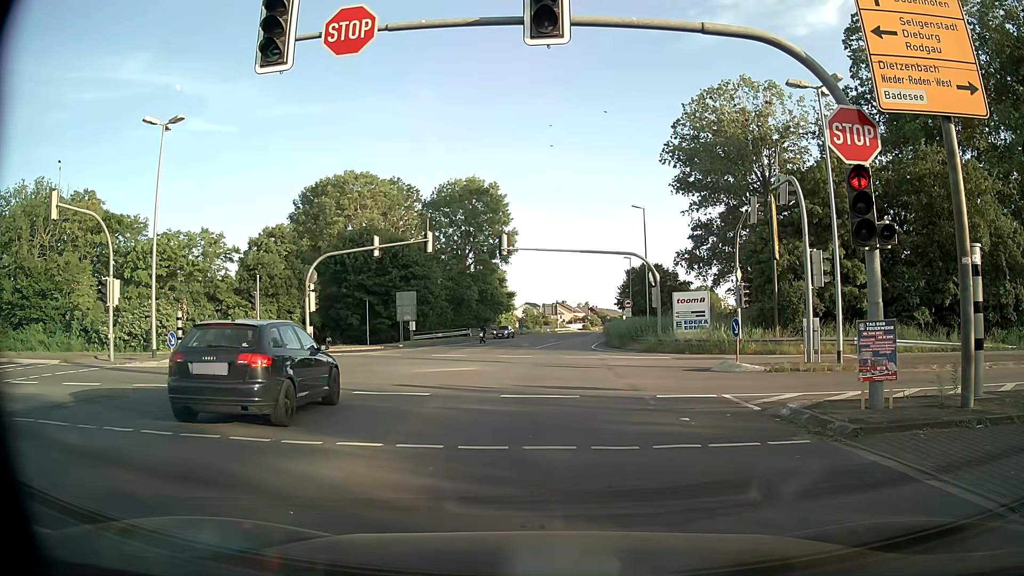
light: Day
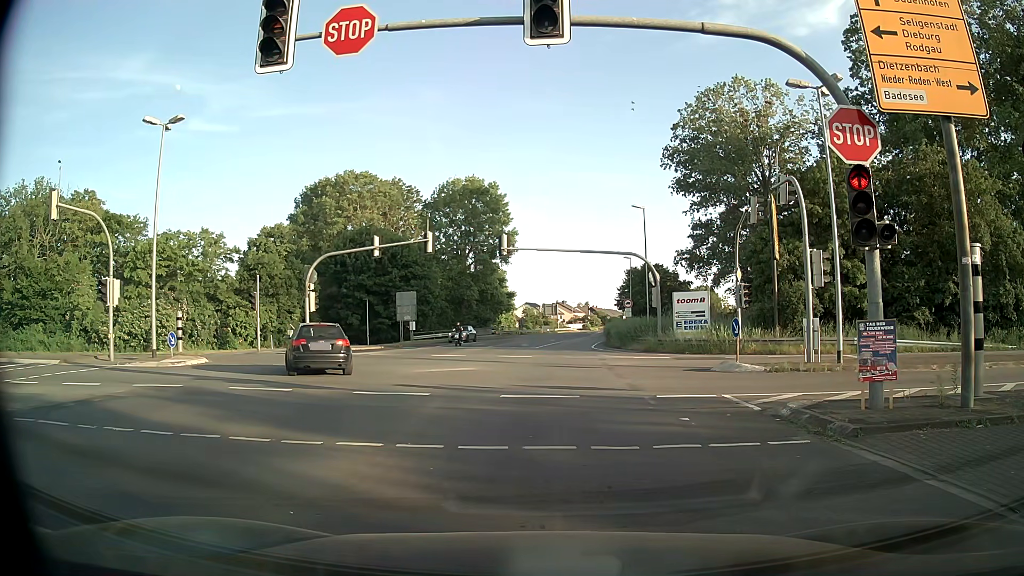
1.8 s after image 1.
(0.0, 0.0) m; 0°
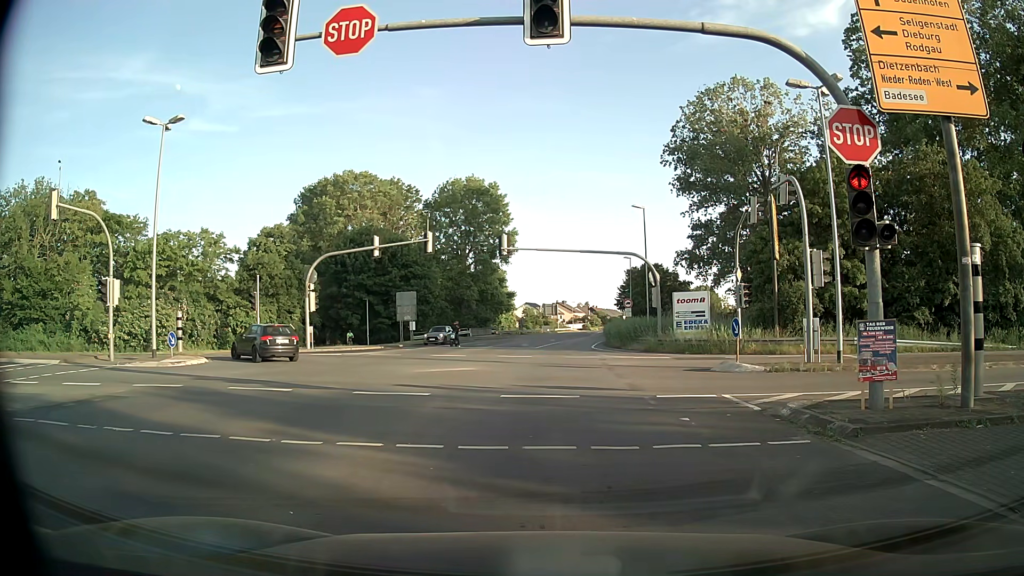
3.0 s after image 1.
(0.0, 0.0) m; 0°
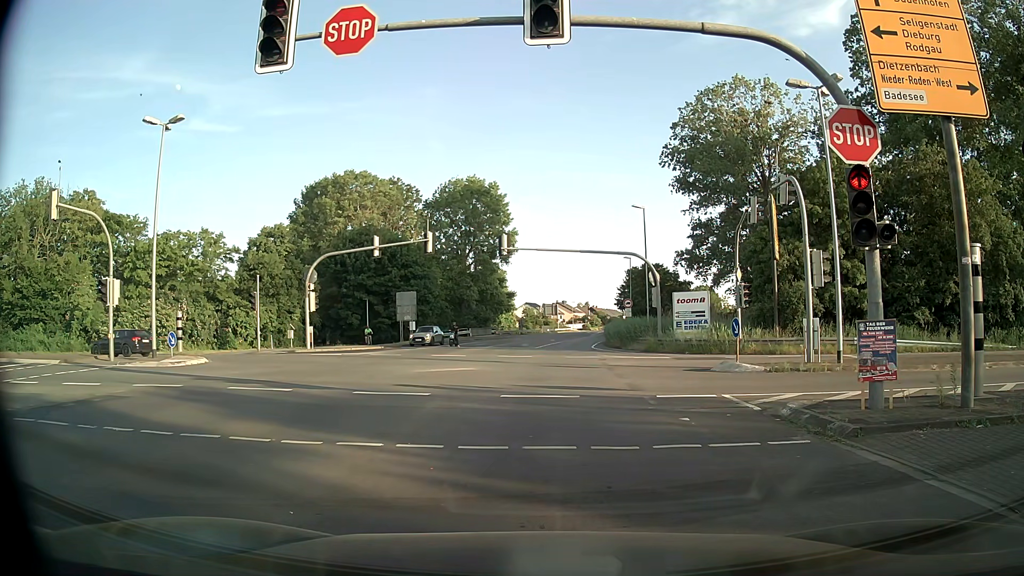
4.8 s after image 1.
(0.0, 0.0) m; 0°
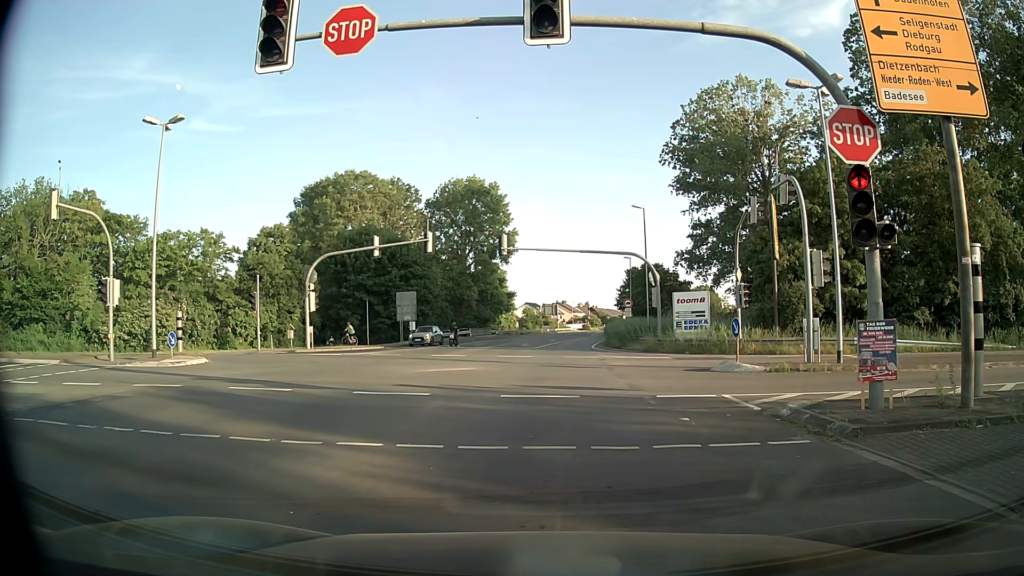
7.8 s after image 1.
(0.0, 0.0) m; 0°
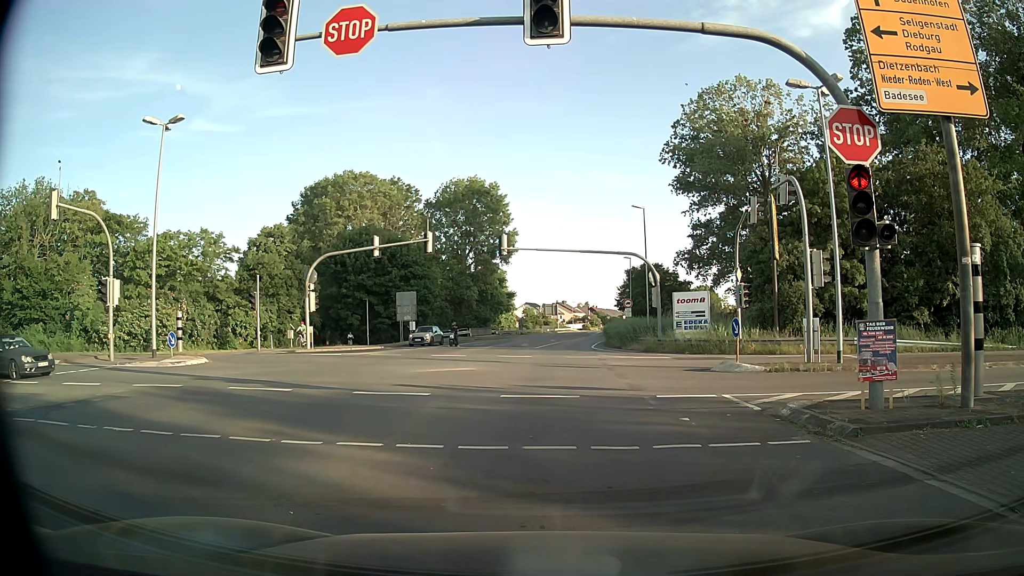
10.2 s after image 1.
(0.0, 0.0) m; 0°
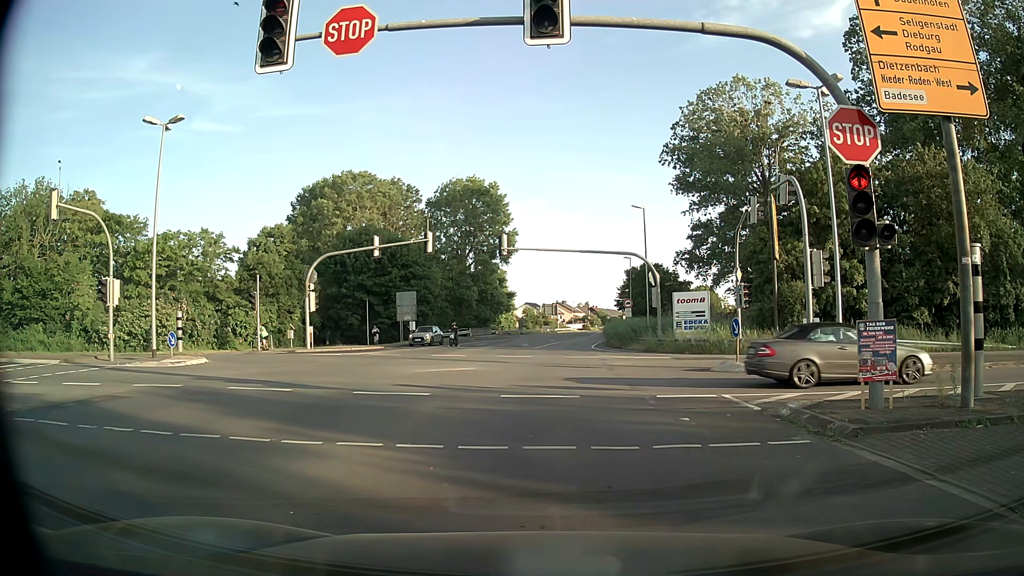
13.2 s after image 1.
(0.0, 0.0) m; 0°
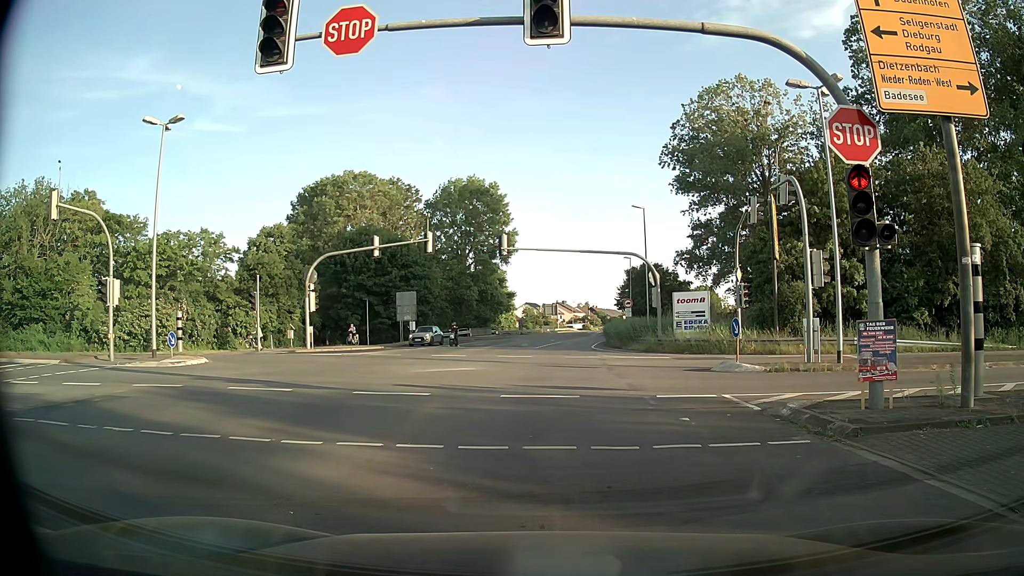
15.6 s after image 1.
(0.0, 0.0) m; 0°
(0, +10) (+1, +20) (+1, +30) (+1, +40) (+2, +50) (+4, +60) (+5, +70) (+7, +80) (+8, +89) (+10, +99) m
